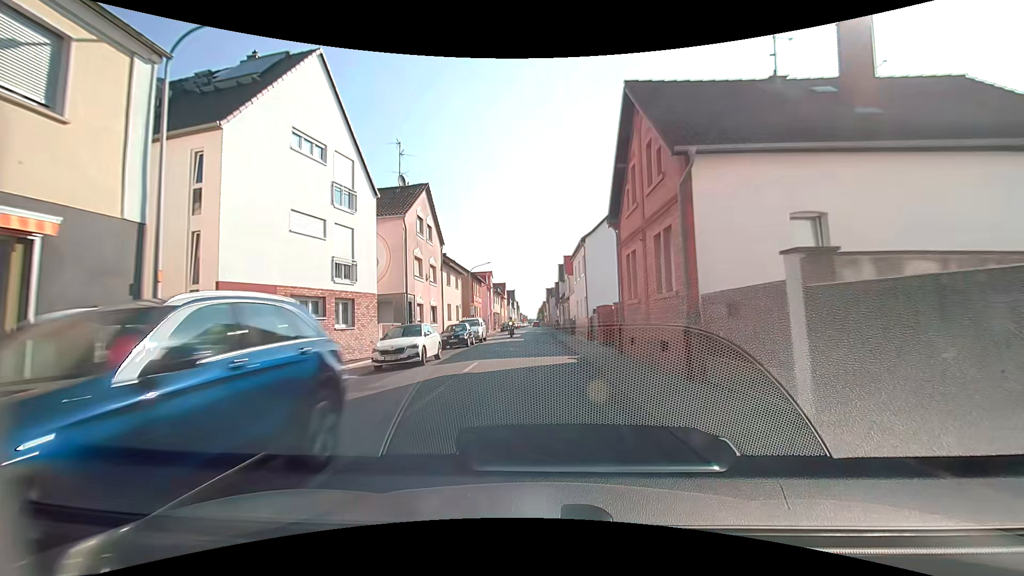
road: tertiary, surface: asphalt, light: Day
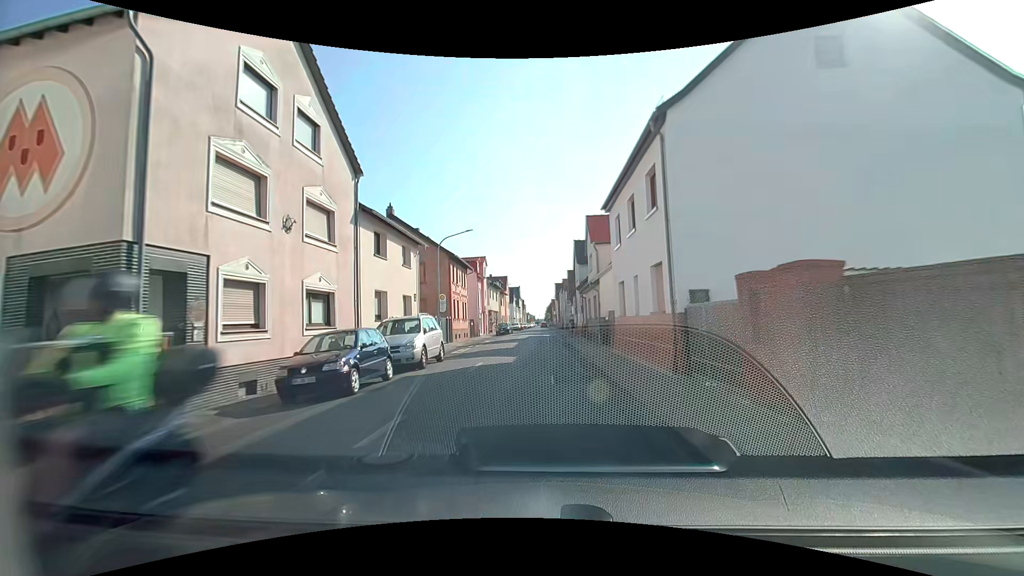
(-0.1, +18.5) m; -1°
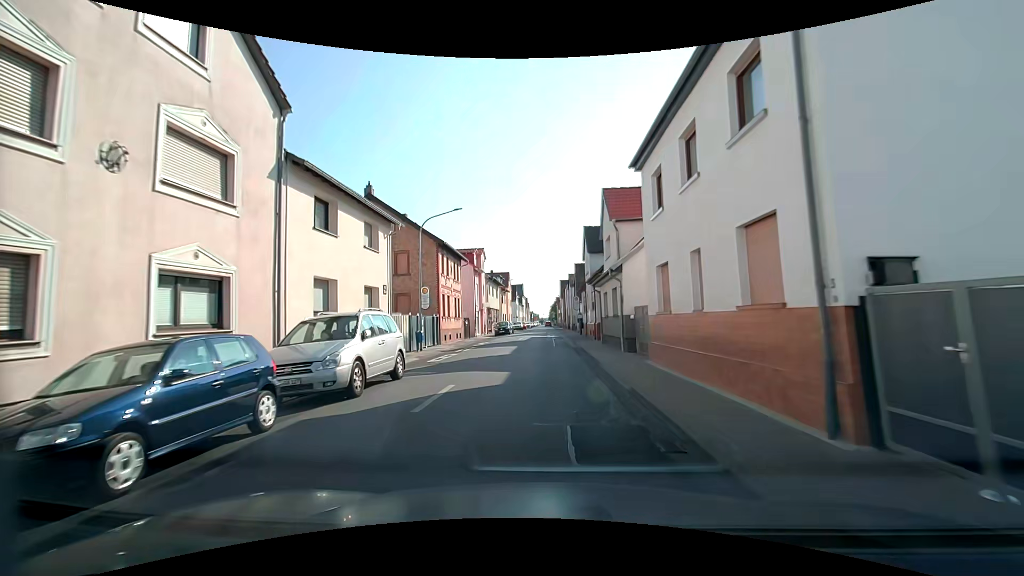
(0.0, +6.0) m; 0°
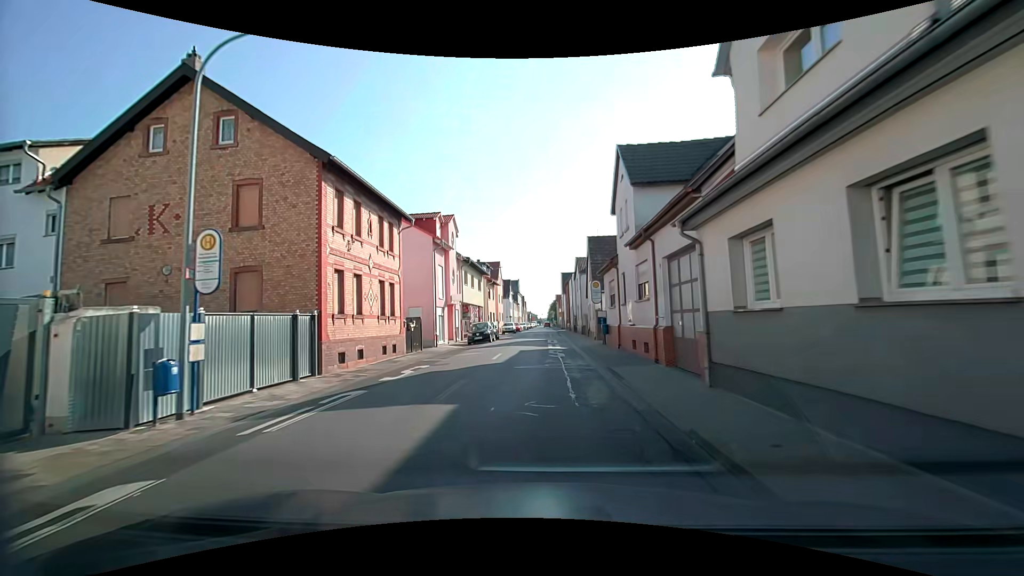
(0.0, +17.6) m; -1°
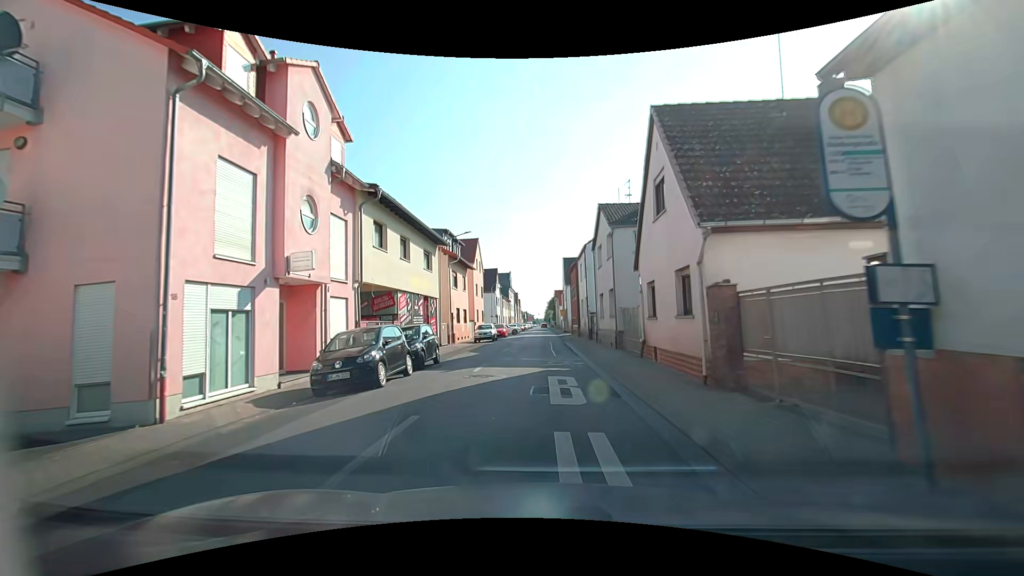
(+0.5, +22.5) m; +1°
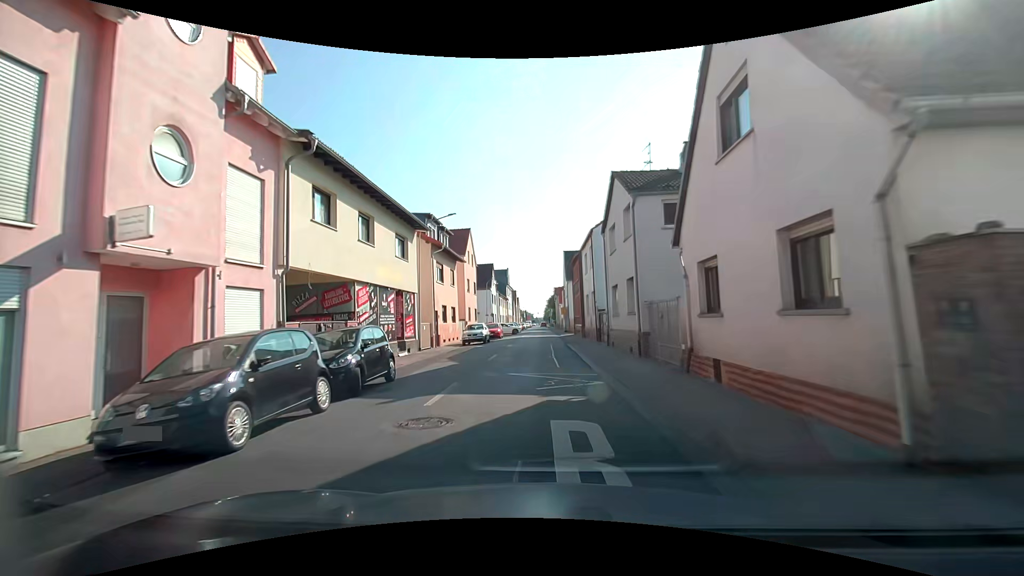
(0.0, +5.5) m; +1°
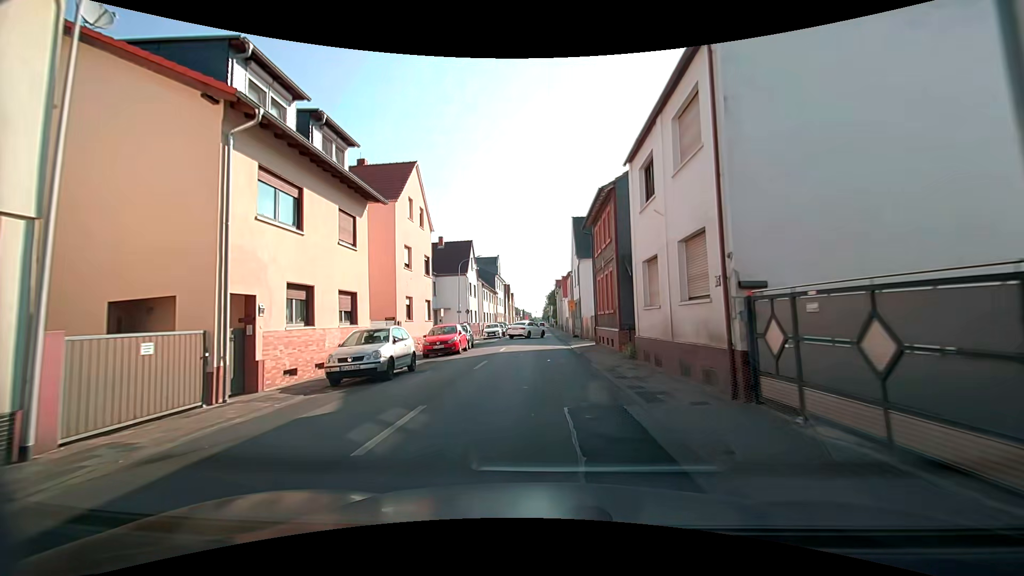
(0.0, +21.2) m; -1°
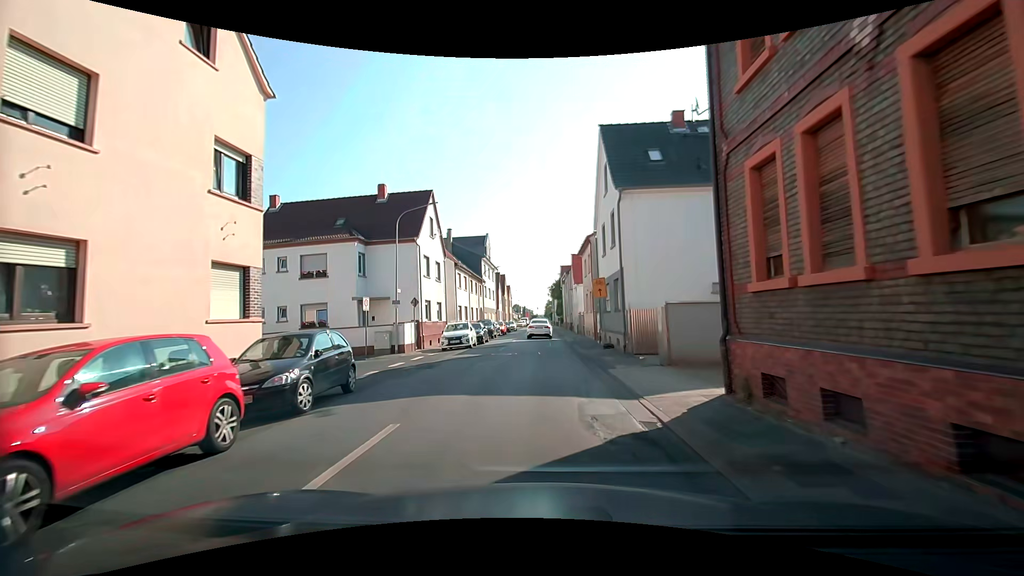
(+0.3, +19.9) m; 0°
